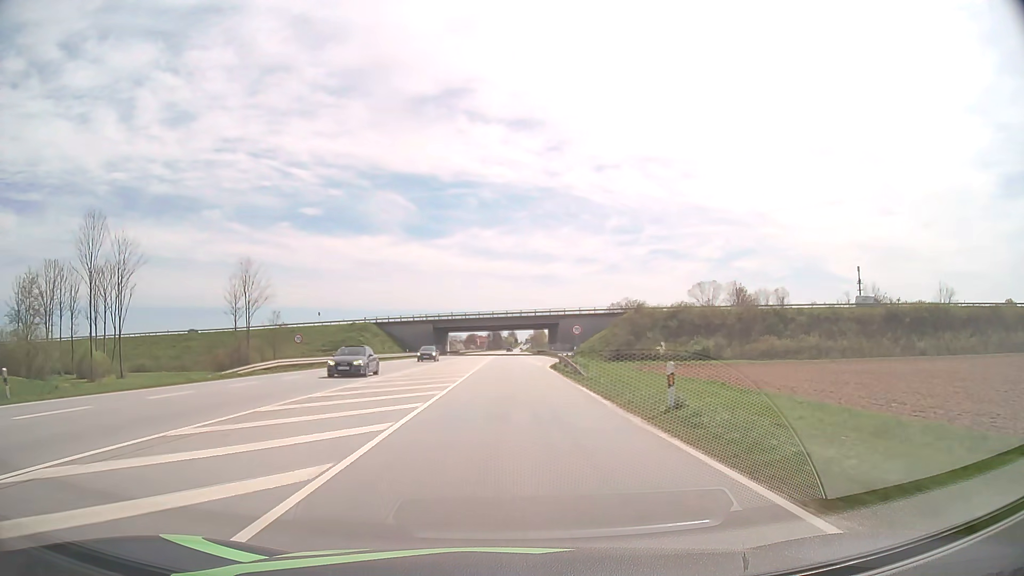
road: primary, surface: asphalt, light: Day
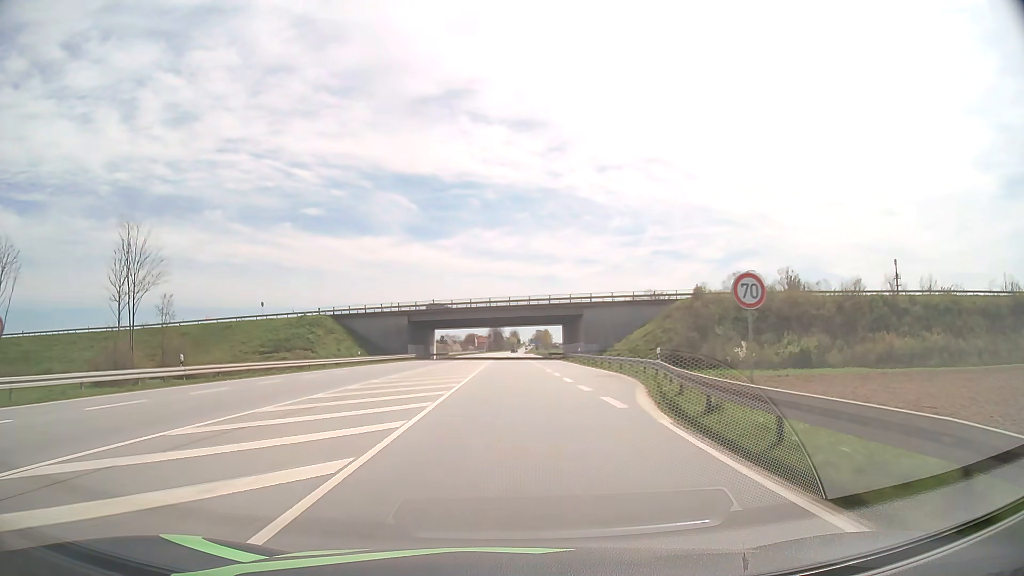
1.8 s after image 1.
(-0.1, +33.3) m; 0°
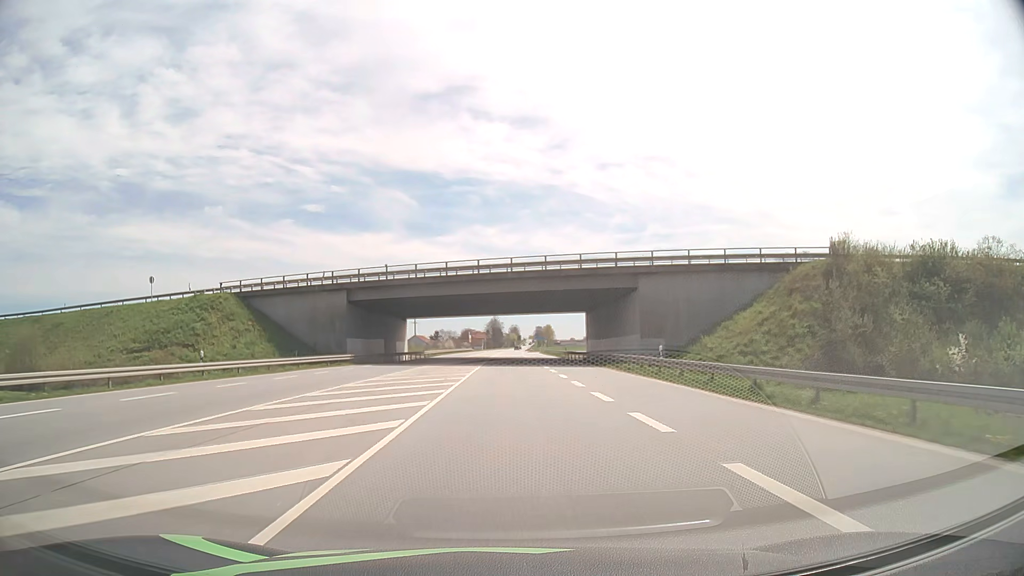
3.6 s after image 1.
(0.0, +33.8) m; 0°
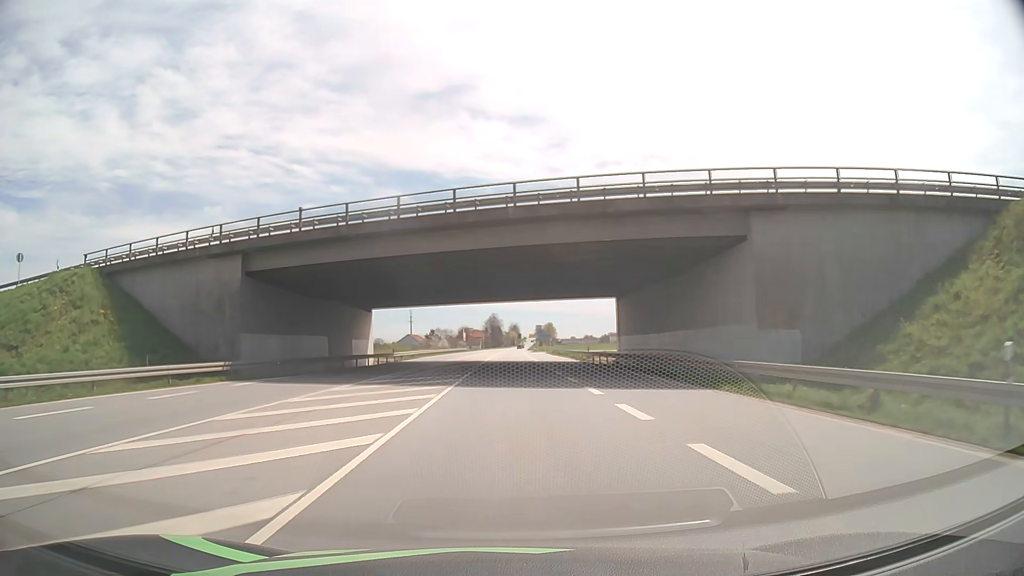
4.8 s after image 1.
(0.0, +22.7) m; 0°
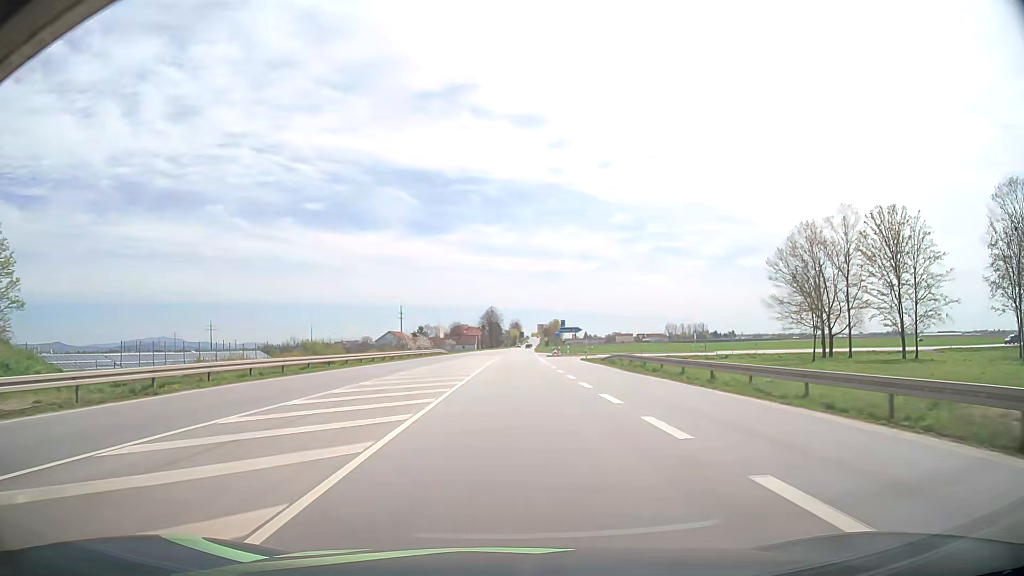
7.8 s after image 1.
(-0.4, +56.3) m; 0°
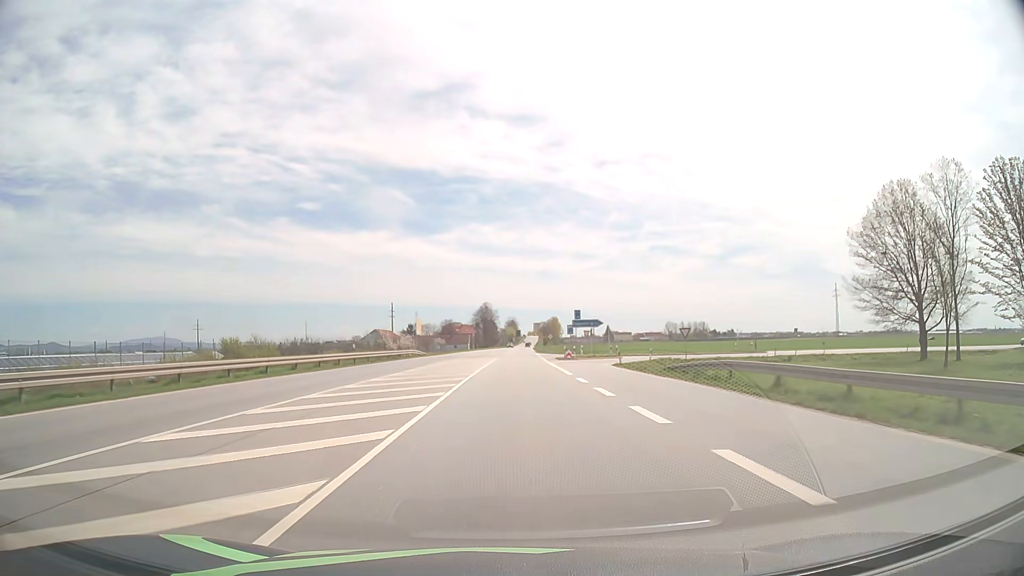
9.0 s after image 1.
(0.0, +22.4) m; 0°
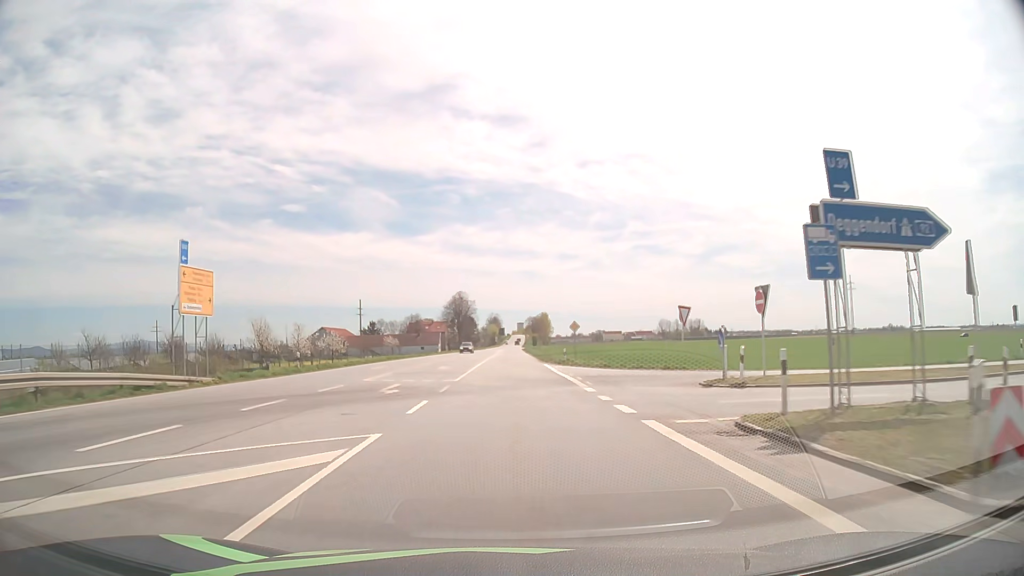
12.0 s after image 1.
(+0.7, +55.0) m; +1°
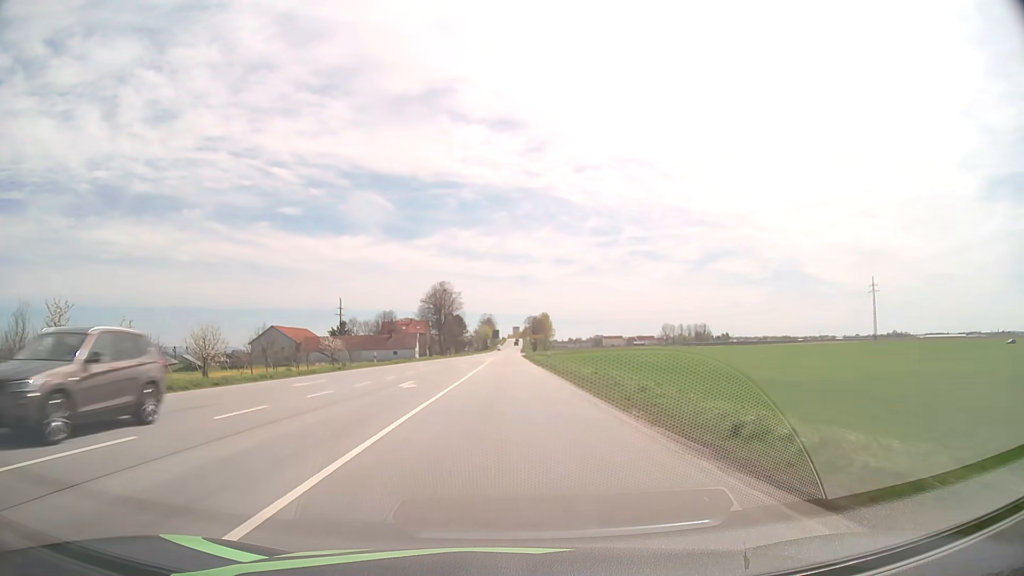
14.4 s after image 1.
(+0.1, +42.9) m; 0°
